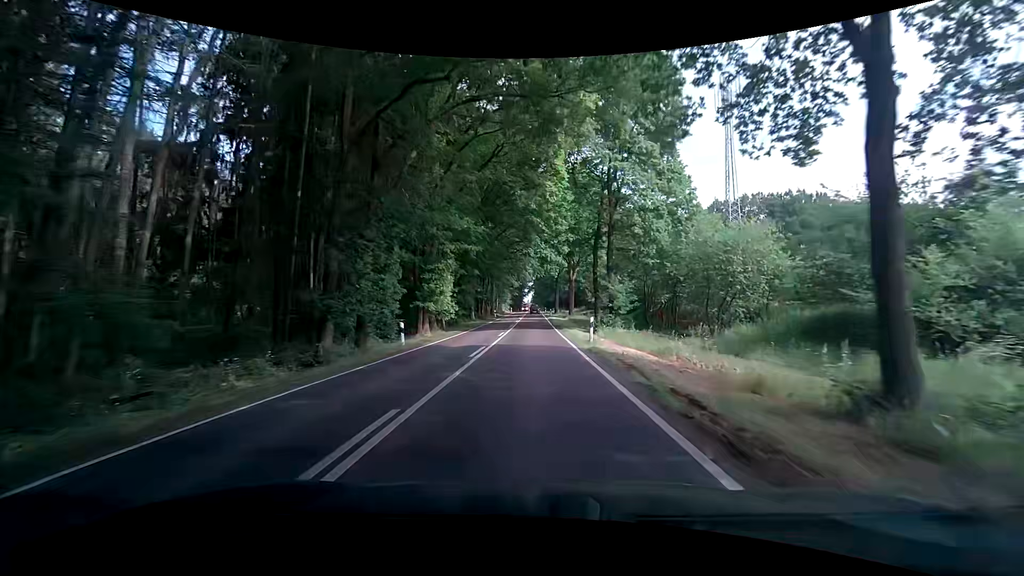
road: secondary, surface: asphalt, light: Day
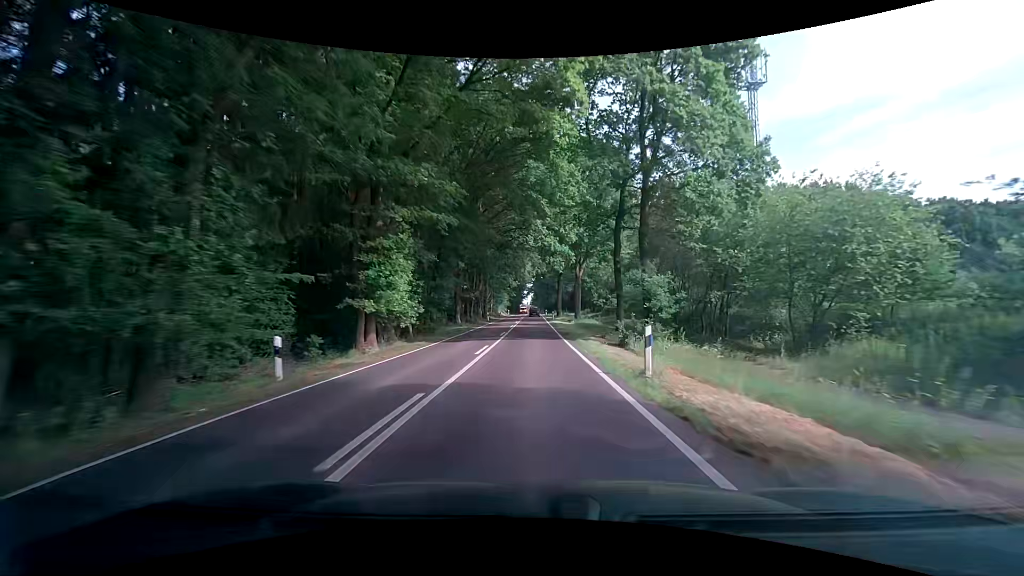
(-0.1, +10.3) m; -1°
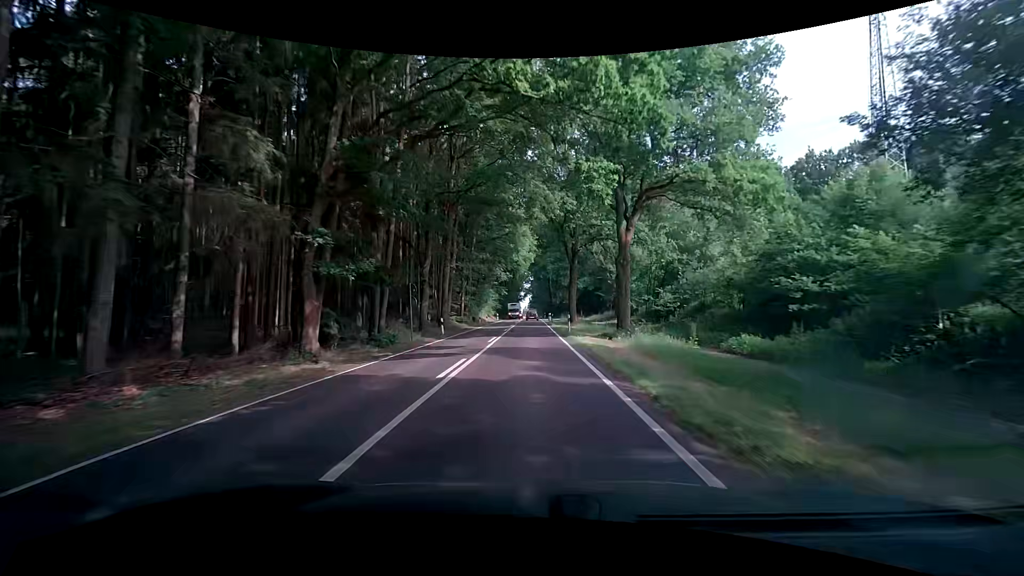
(0.0, +29.6) m; -1°
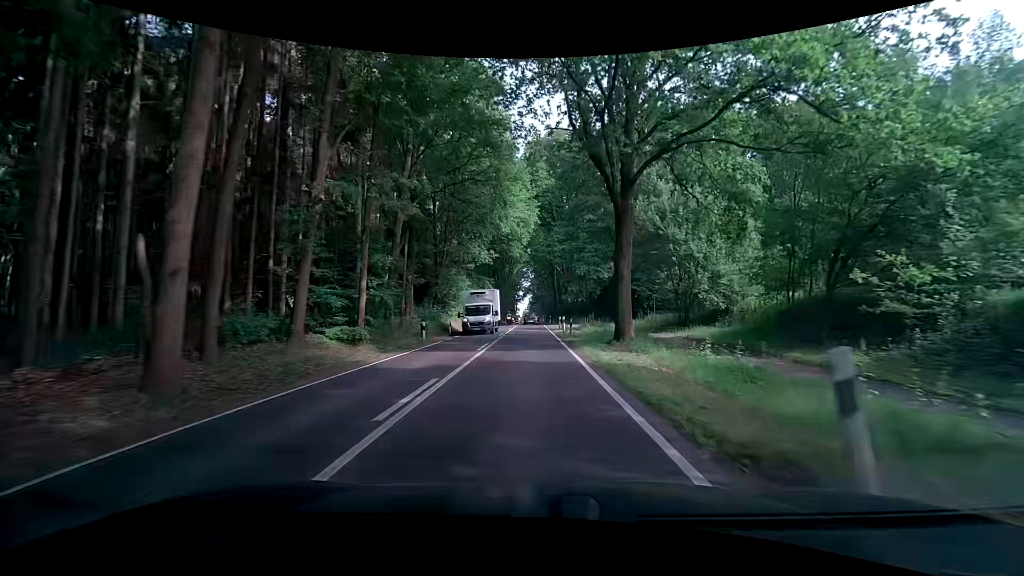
(+0.4, +27.3) m; +2°
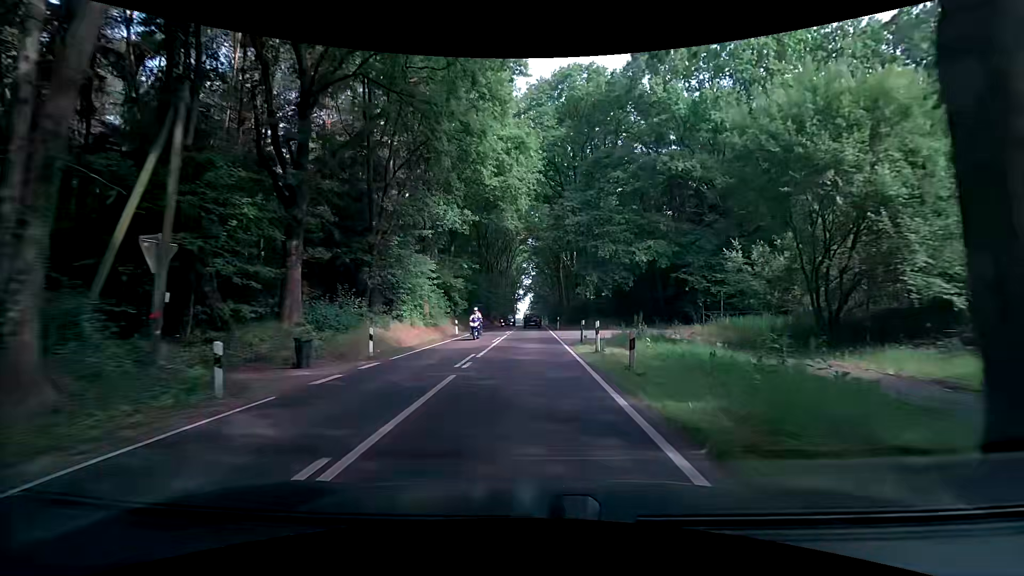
(-0.2, +17.2) m; -2°
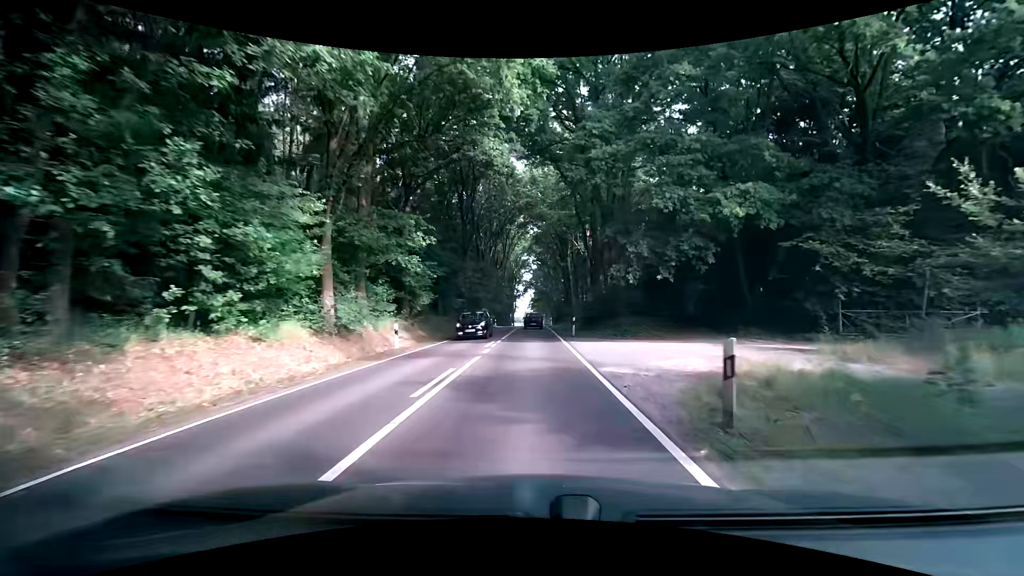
(+0.1, +16.4) m; 0°
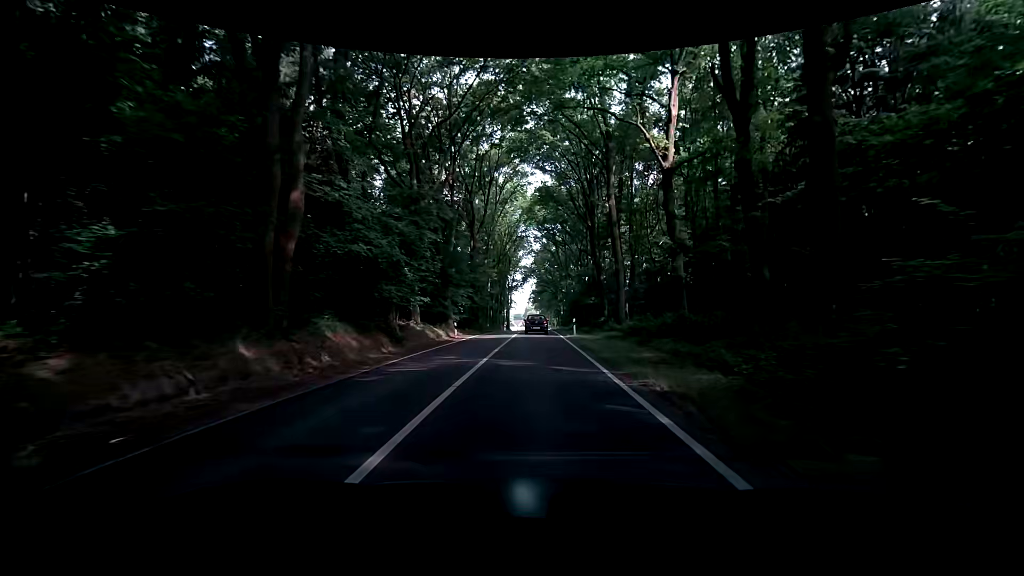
(+0.5, +37.2) m; +3°
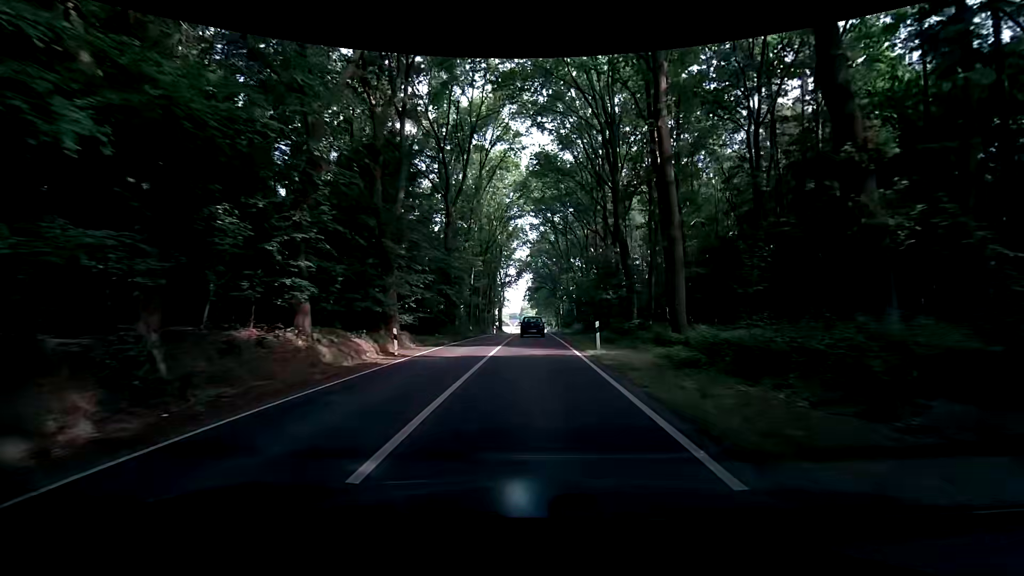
(0.0, +13.7) m; -1°
(0, +10) (0, +20) (0, +30) (0, +40) (0, +50) (-1, +60) (-1, +70) (-1, +80) (-1, +90) (-1, +100) m
